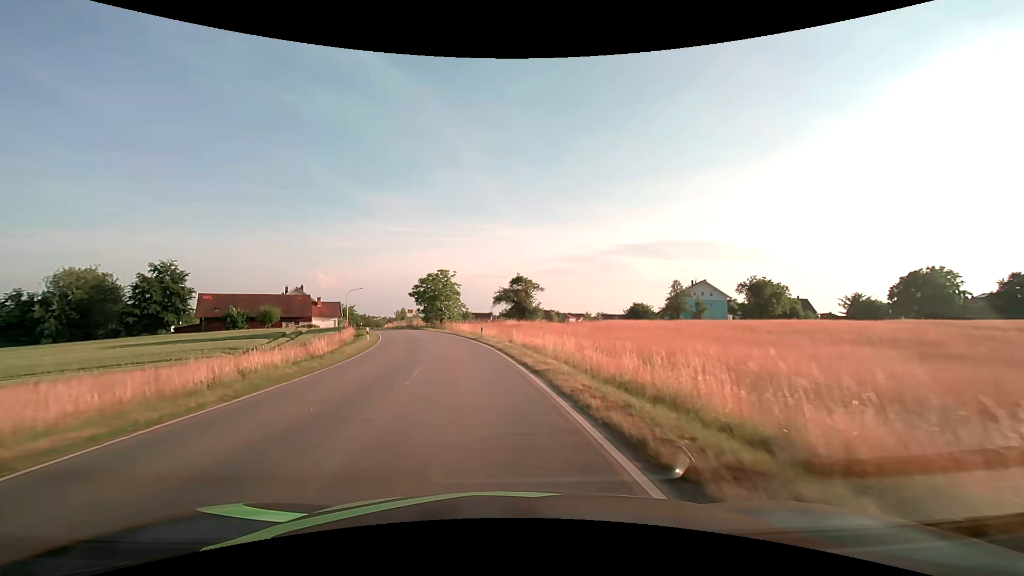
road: tertiary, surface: asphalt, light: Day
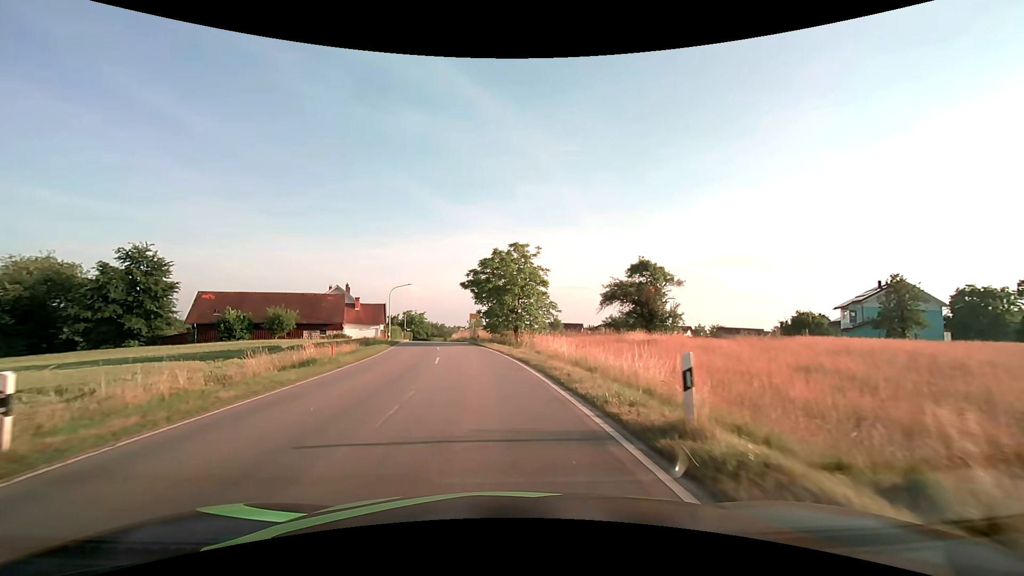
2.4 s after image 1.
(-2.7, +29.3) m; -10°
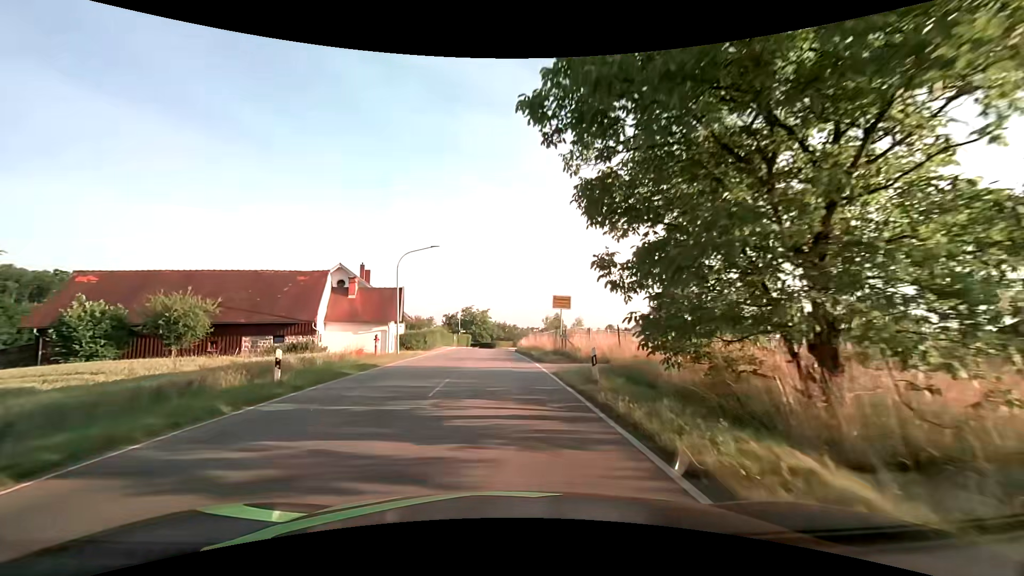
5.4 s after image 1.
(-2.7, +32.4) m; -8°
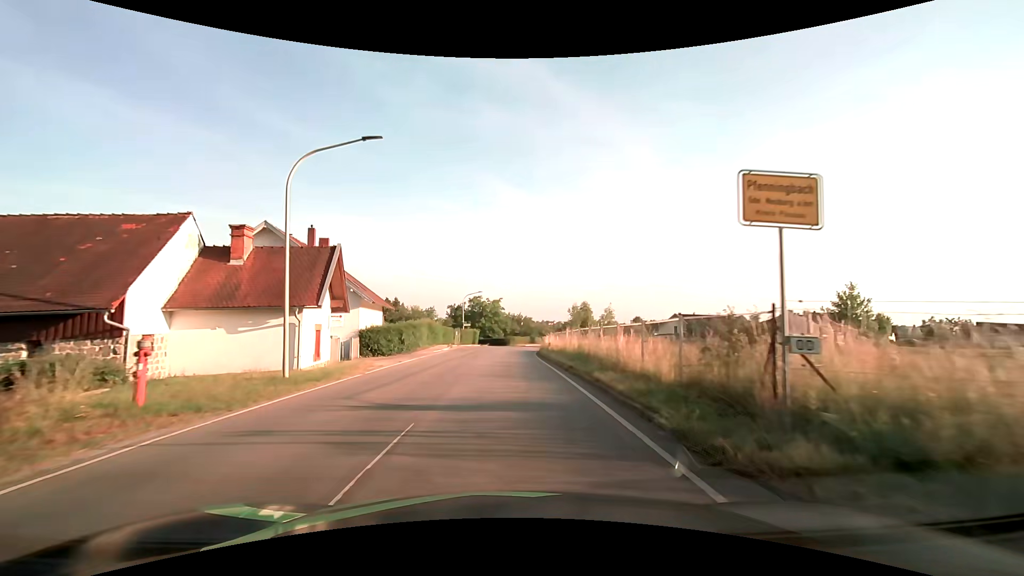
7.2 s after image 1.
(-0.3, +19.2) m; -2°
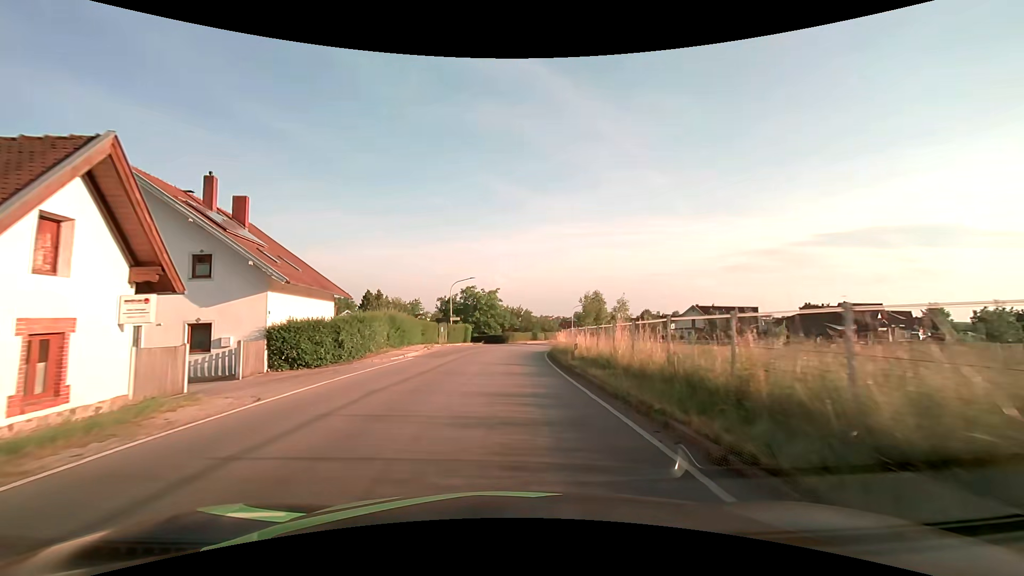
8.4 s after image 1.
(0.0, +13.3) m; 0°
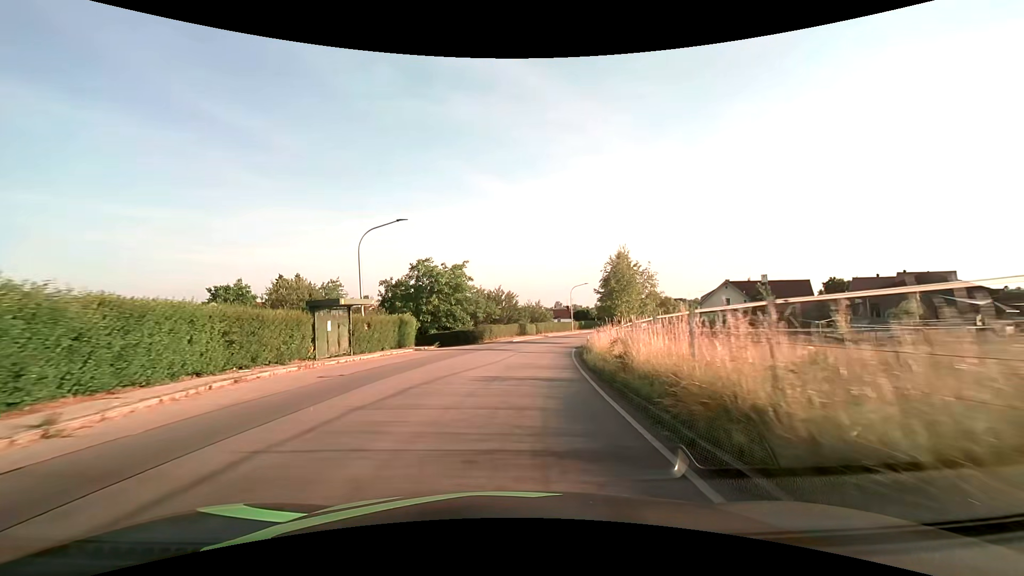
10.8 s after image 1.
(+0.6, +27.9) m; +2°
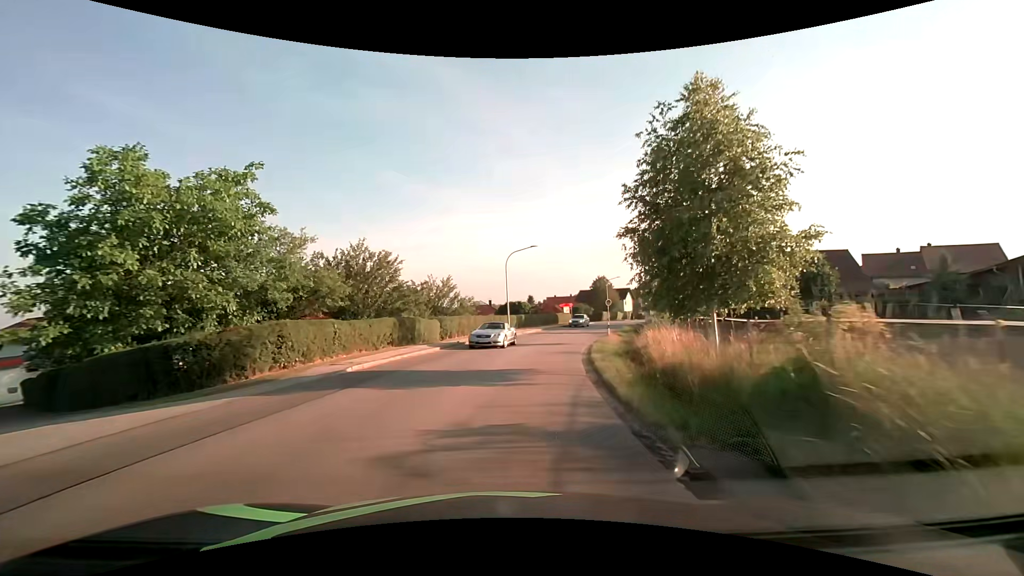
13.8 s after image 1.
(+2.3, +33.6) m; +9°
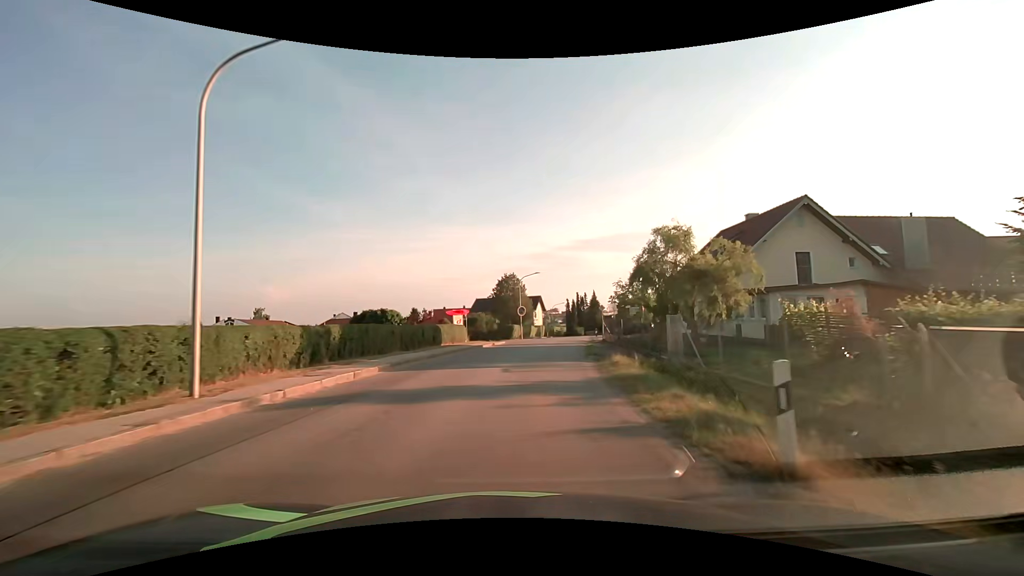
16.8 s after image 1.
(+3.4, +32.2) m; +12°
(0, +10) (+1, +20) (+3, +30) (+4, +40) (+6, +50) (+8, +59) (+9, +69) (+11, +79) (+13, +89) (+15, +99) m
